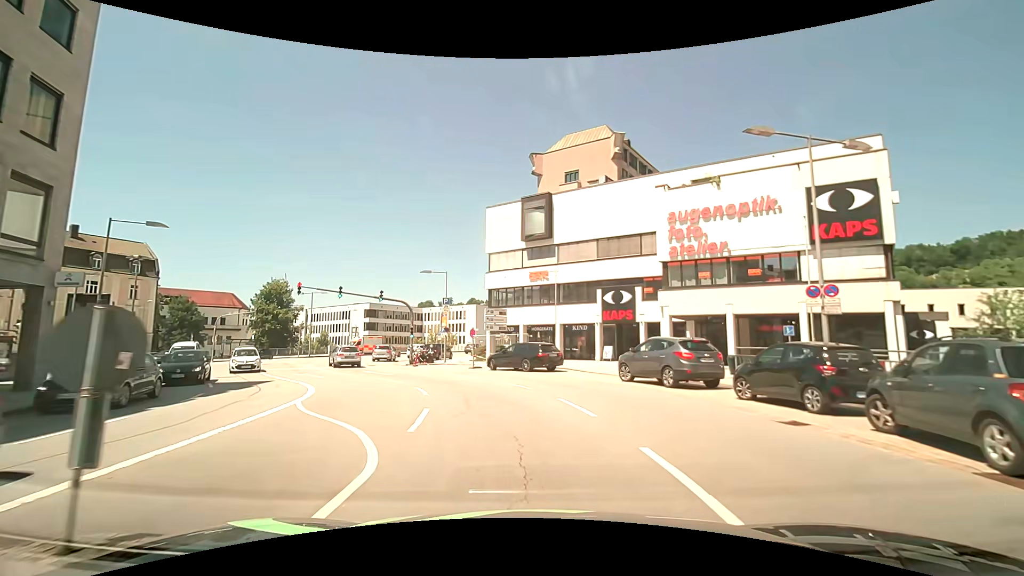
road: primary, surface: asphalt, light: Day
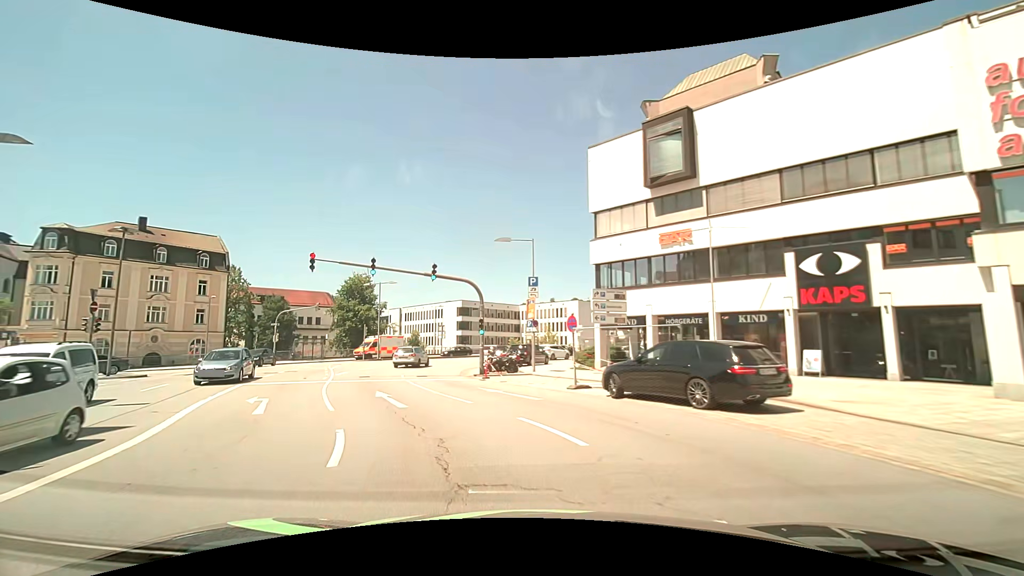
(-1.1, +14.0) m; -12°
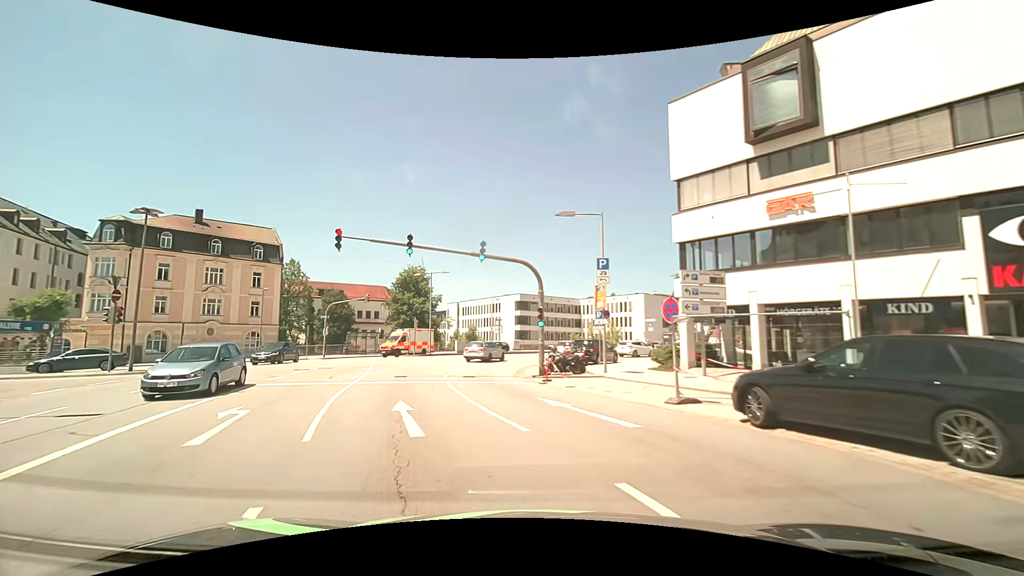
(-0.2, +4.8) m; -6°
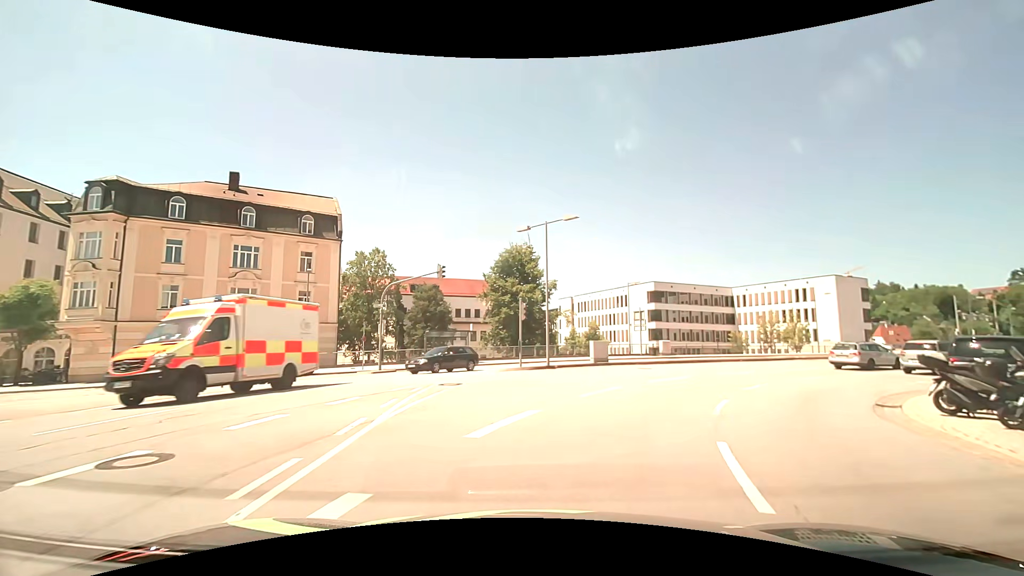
(-4.5, +20.6) m; -12°
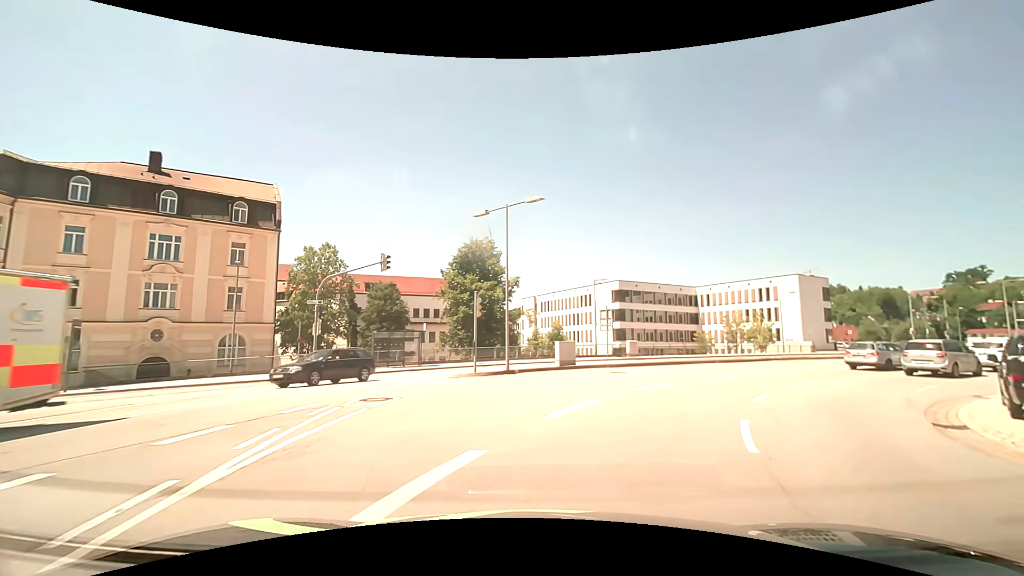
(+0.1, +3.6) m; +4°
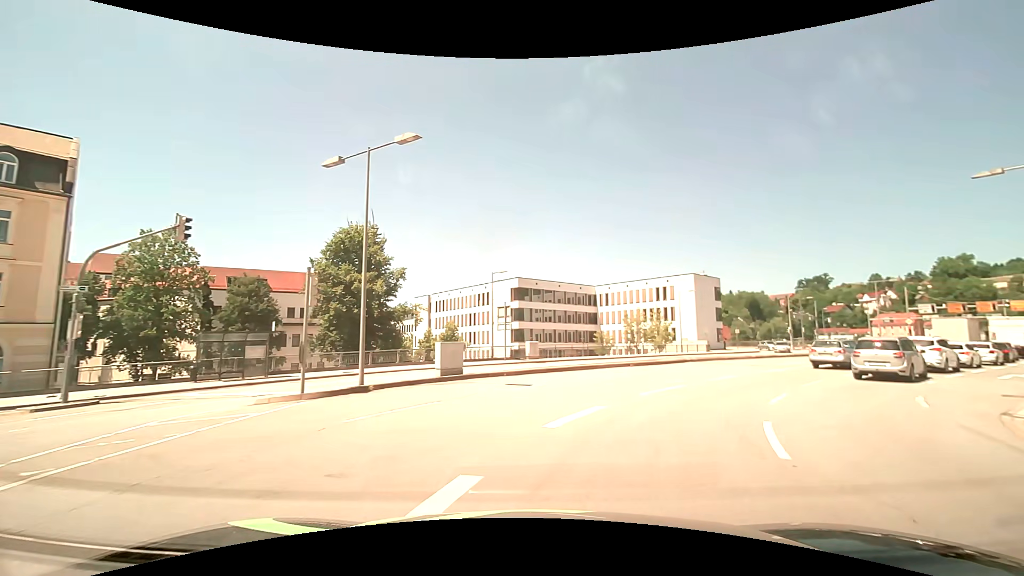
(+0.7, +6.7) m; +12°
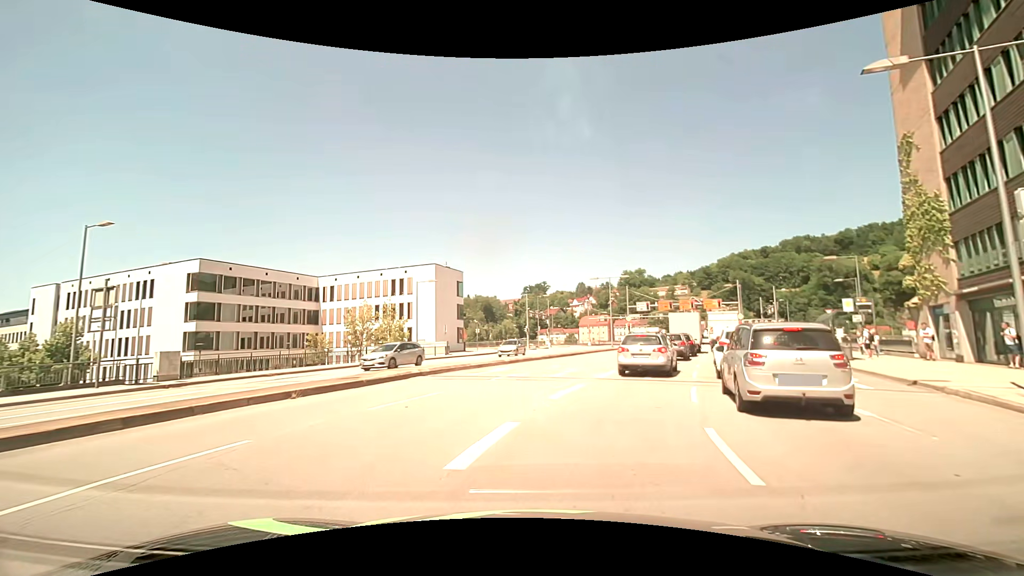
(+3.5, +13.7) m; +28°
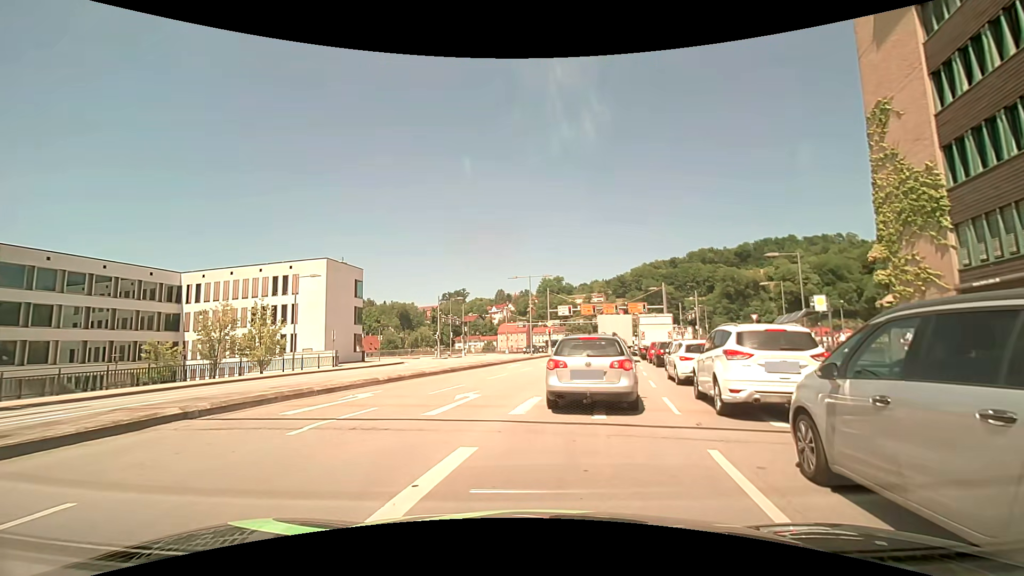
(+0.7, +7.5) m; +10°
(0, +10) (+2, +20) (+3, +30) (+5, +40) (+7, +49) (+9, +59) (+10, +69) (+12, +79) (+13, +89) (+15, +99) m
